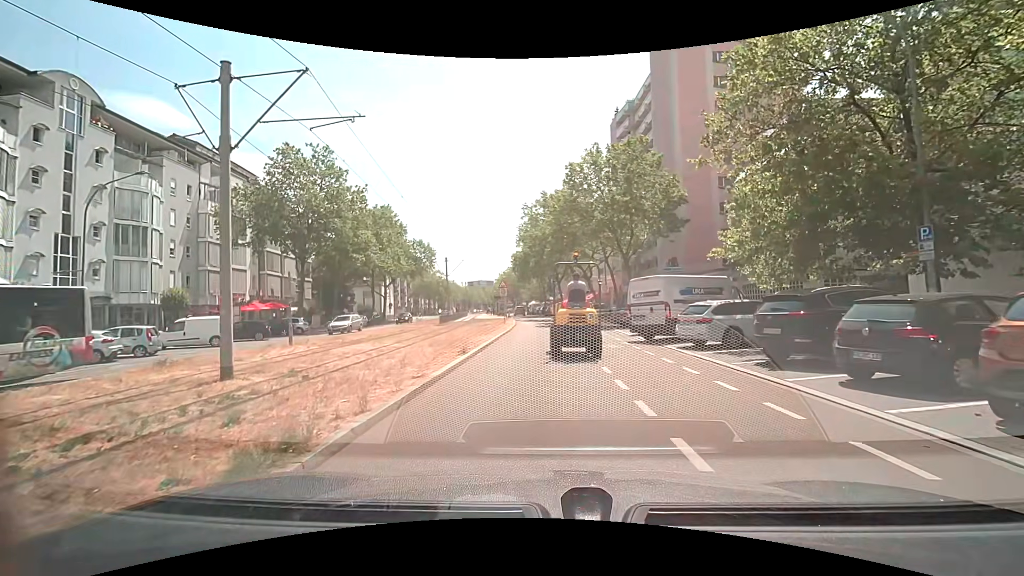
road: tertiary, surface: asphalt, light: Day
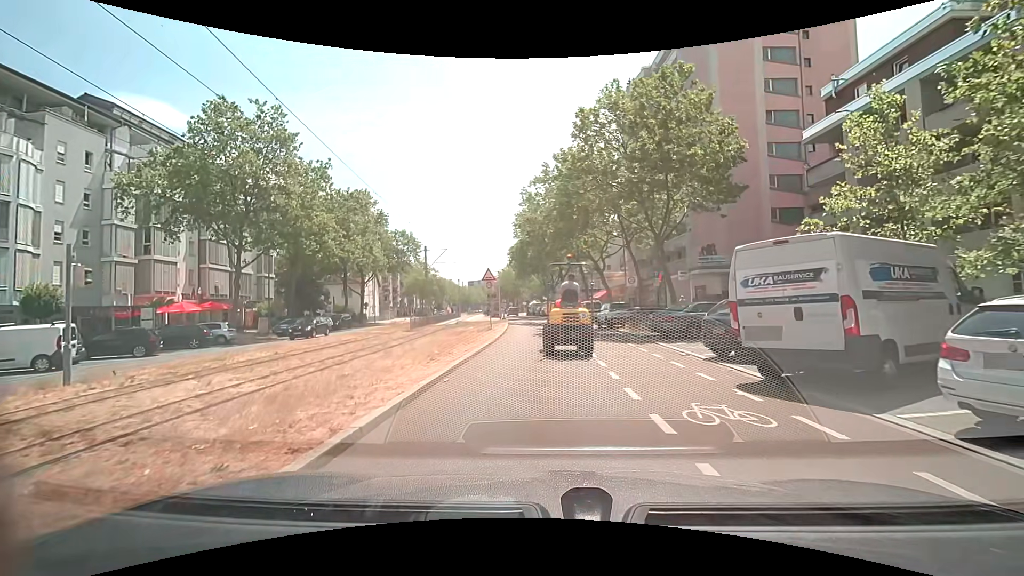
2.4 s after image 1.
(-0.2, +10.8) m; -1°
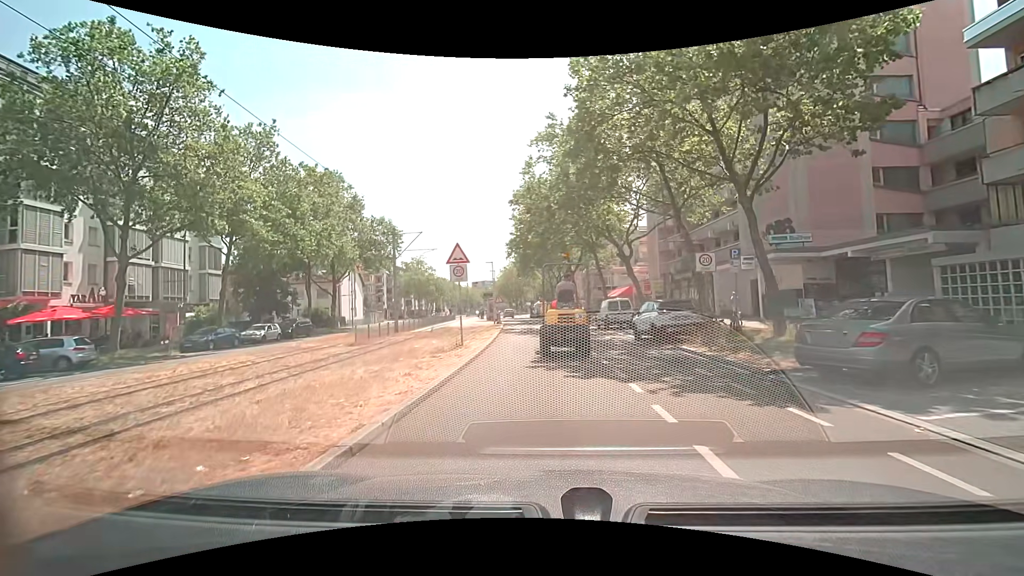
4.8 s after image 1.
(+0.1, +11.4) m; -1°
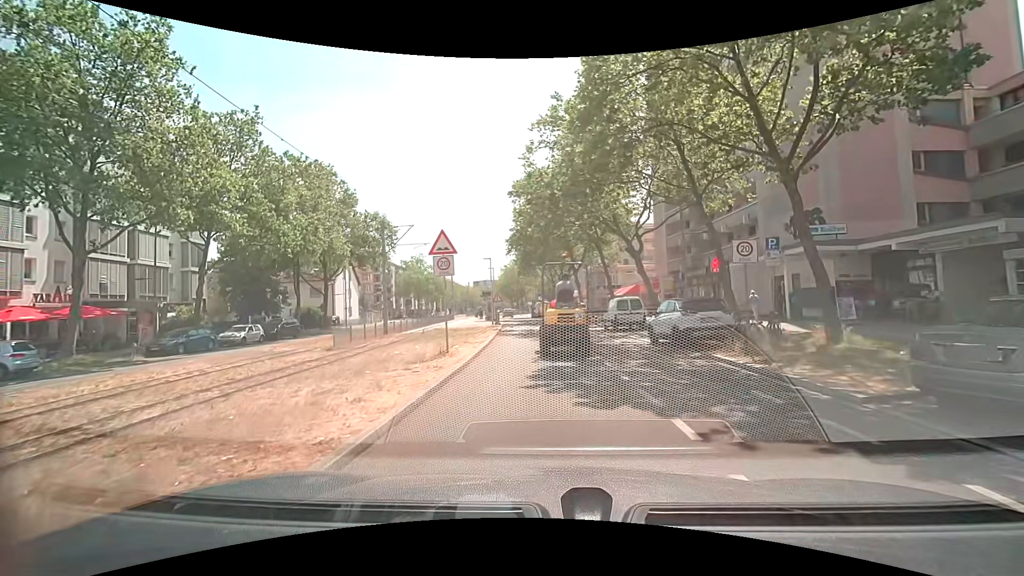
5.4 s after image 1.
(0.0, +2.8) m; +1°
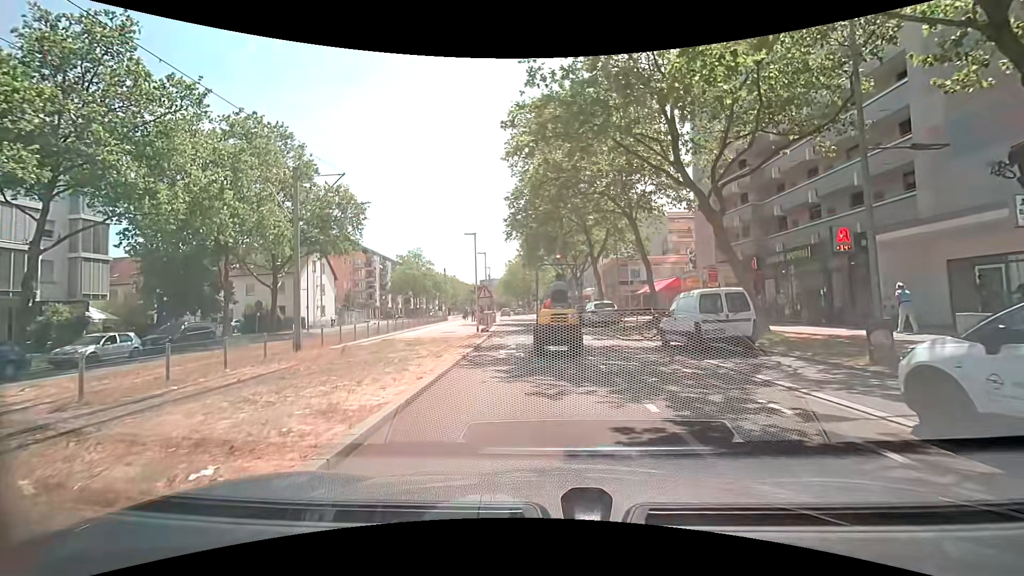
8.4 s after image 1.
(-0.1, +12.6) m; -1°
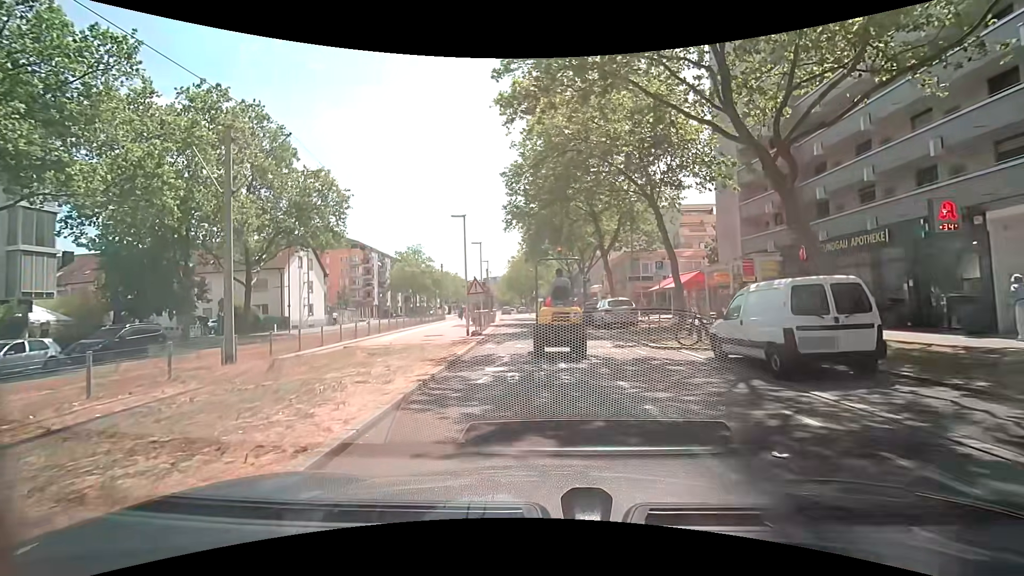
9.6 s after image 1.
(0.0, +4.6) m; -1°
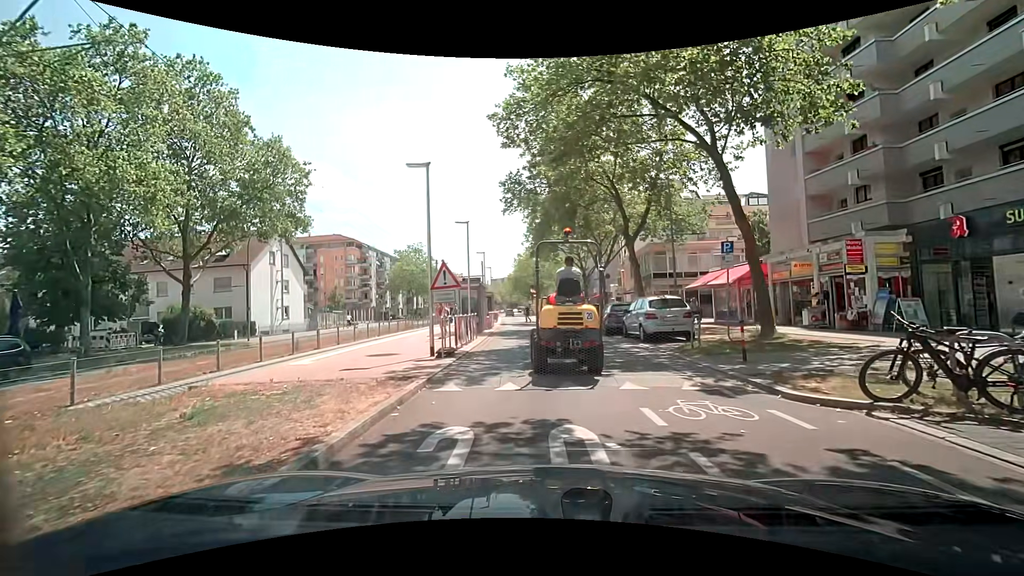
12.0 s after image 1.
(0.0, +8.0) m; 0°
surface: paving_stones
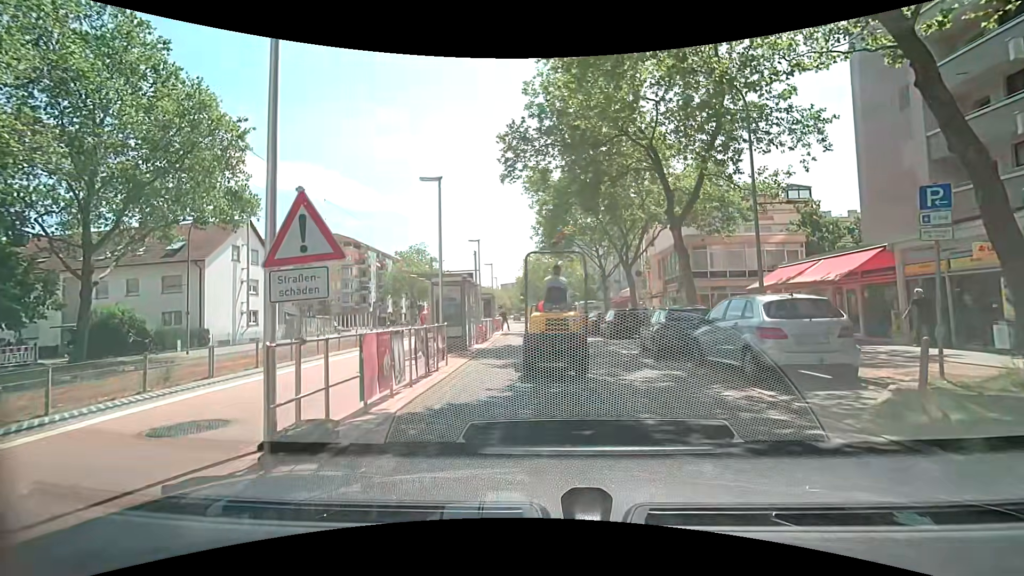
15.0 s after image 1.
(-0.3, +8.2) m; -2°
